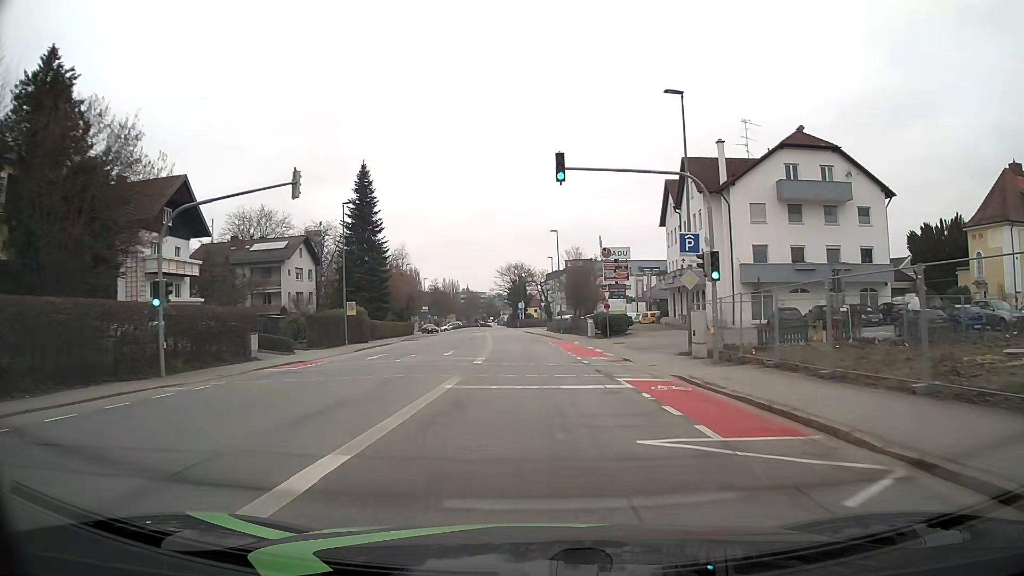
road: tertiary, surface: asphalt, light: Day
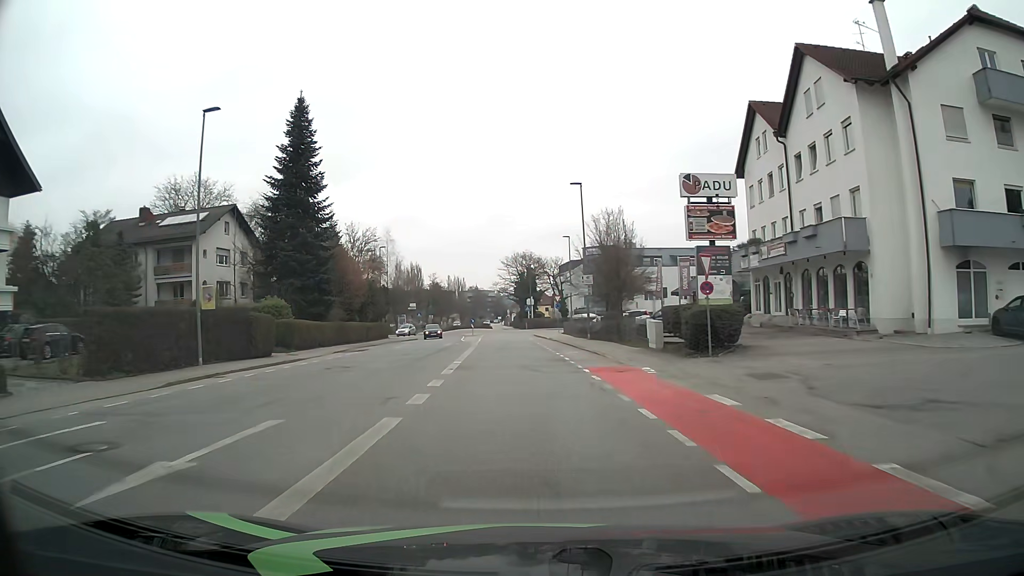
(-0.1, +23.2) m; -1°
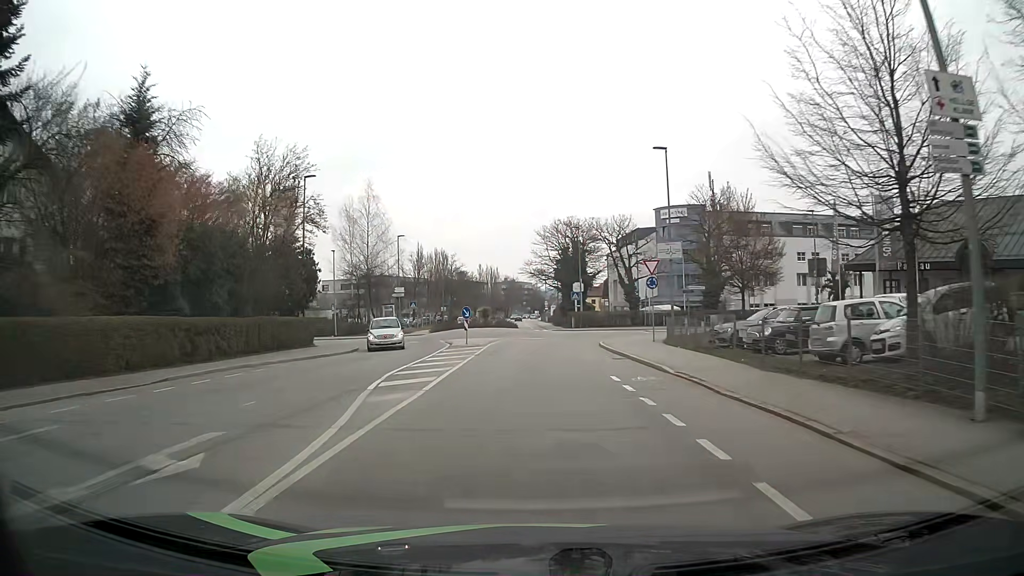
(-1.3, +36.6) m; -4°
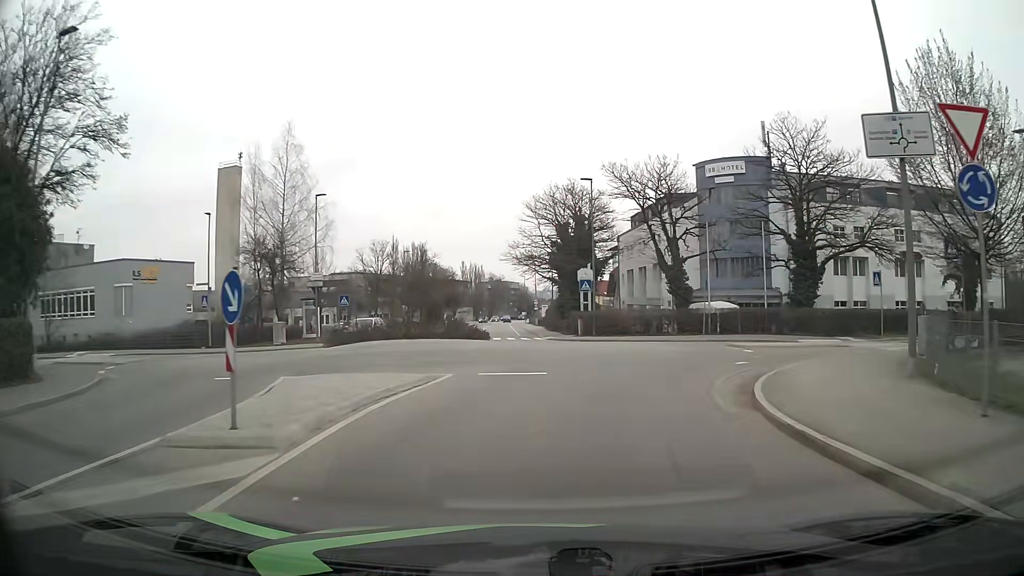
(+0.1, +24.1) m; +1°
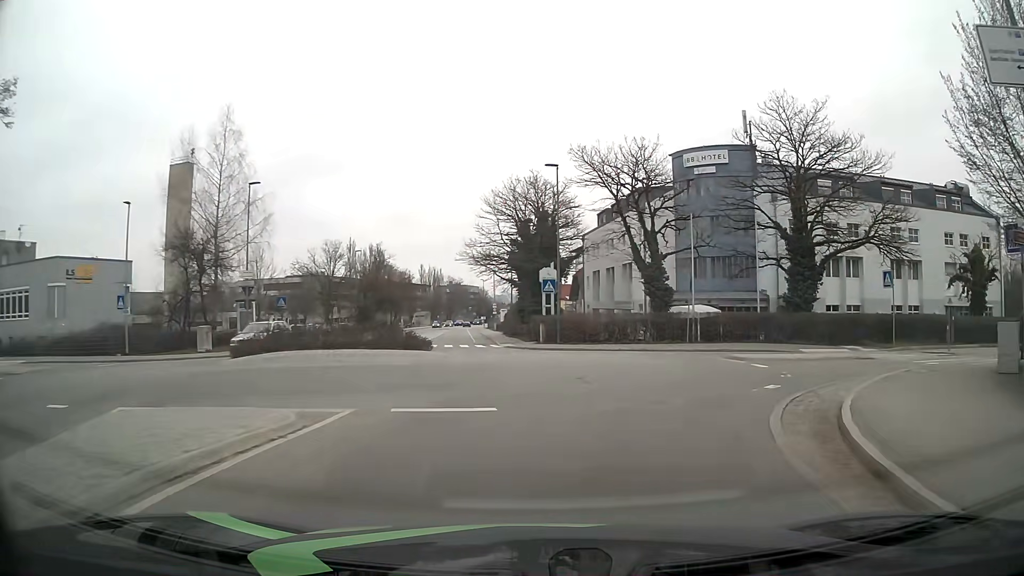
(+0.1, +5.3) m; +3°
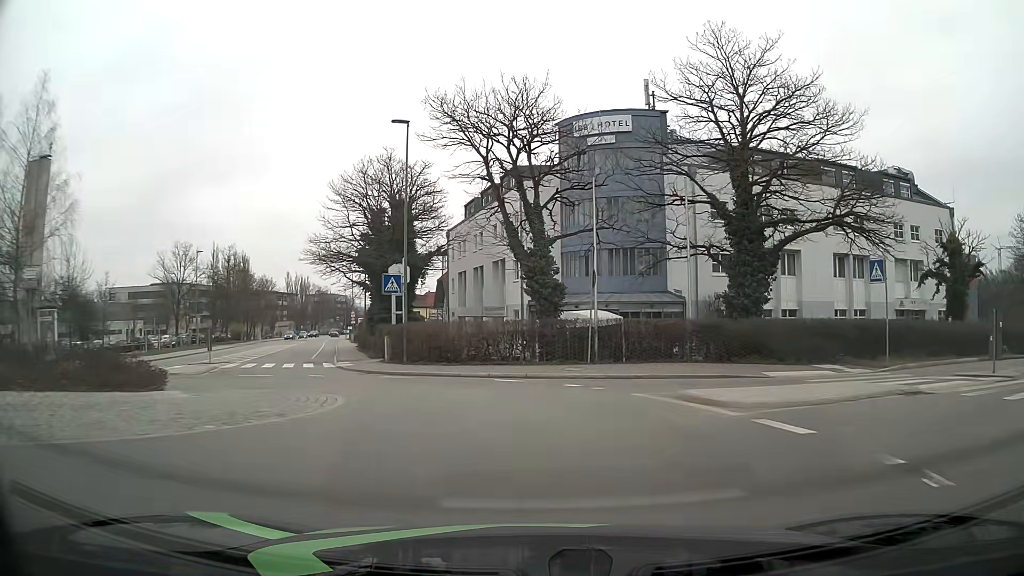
(+1.0, +10.1) m; +10°
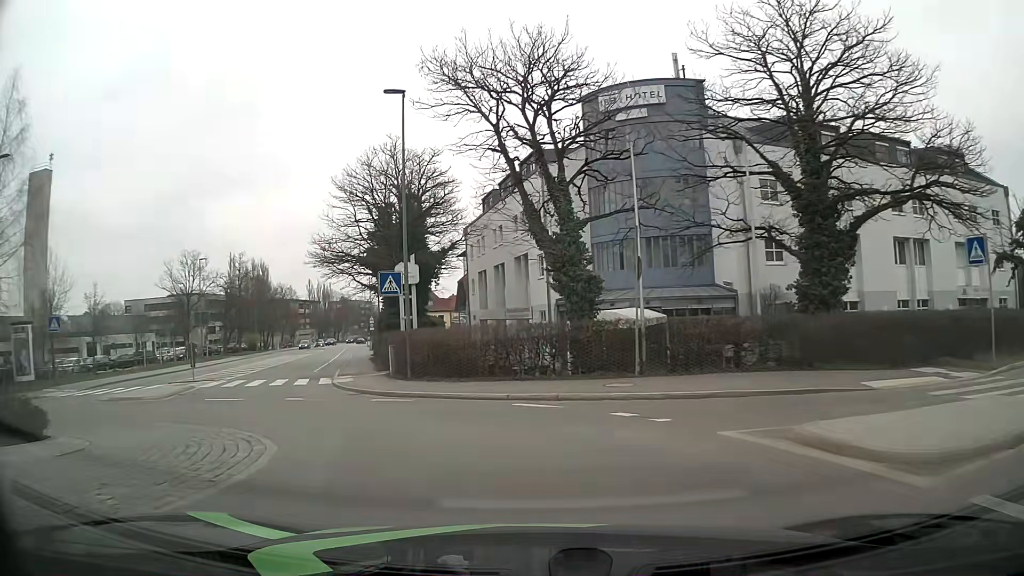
(+0.1, +4.8) m; -1°
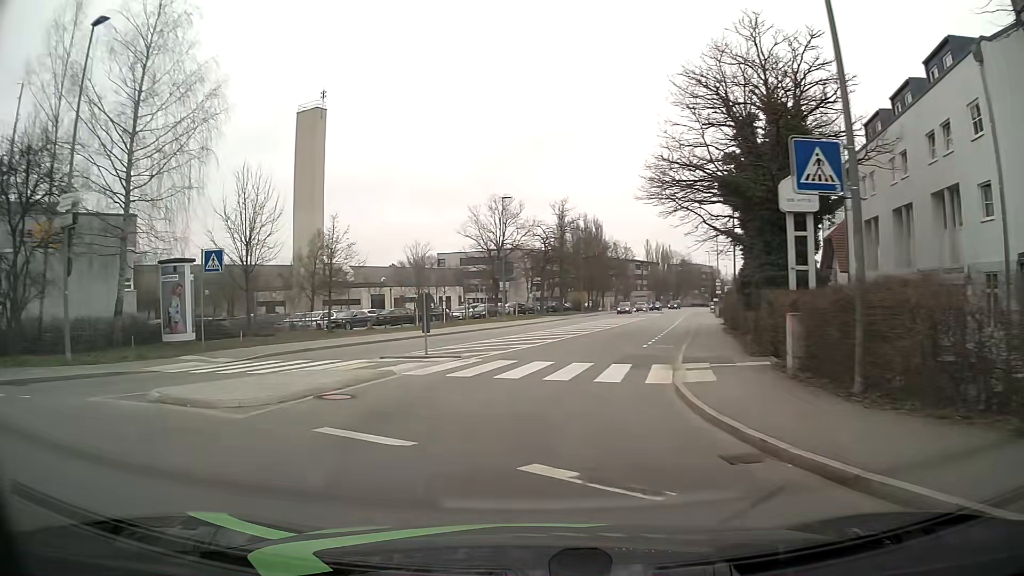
(-3.1, +12.9) m; -28°
(0, +10) (+1, +20) (+3, +30) (+5, +39) (+7, +49) (+9, +59) (+12, +69) (+14, +78) (+16, +88) (+19, +98) m
